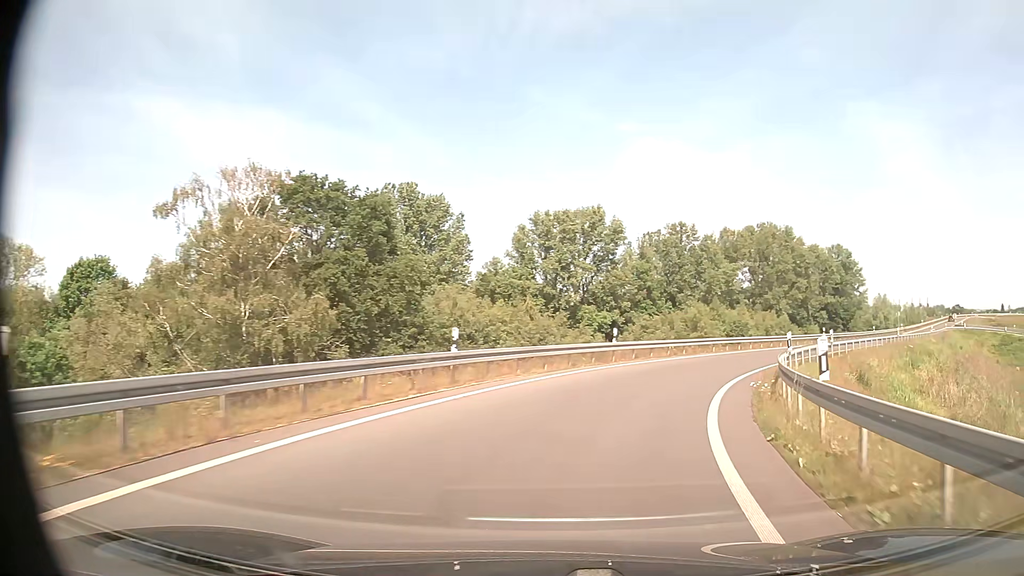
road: trunk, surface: asphalt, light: Day
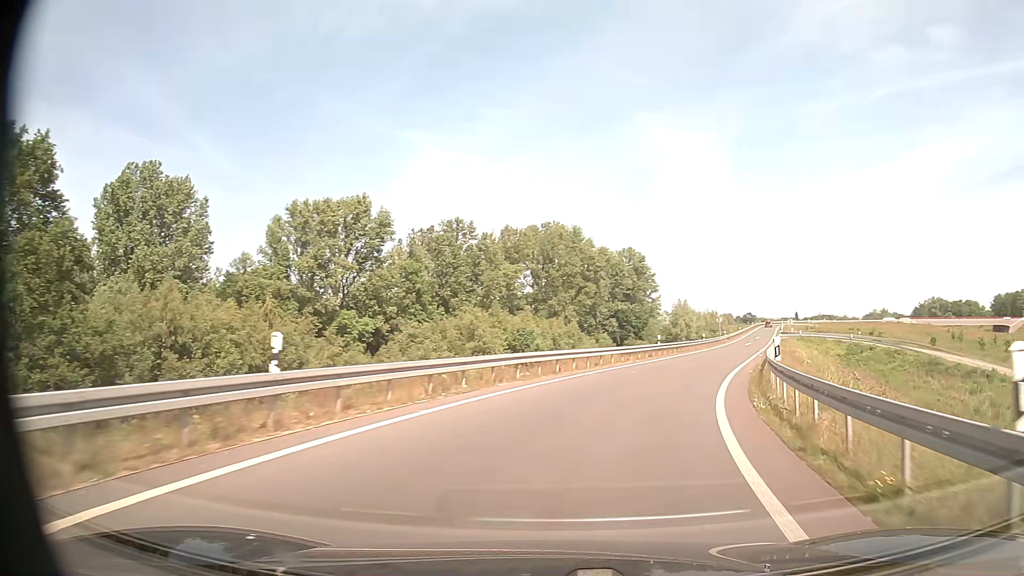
(+2.8, +17.4) m; +19°
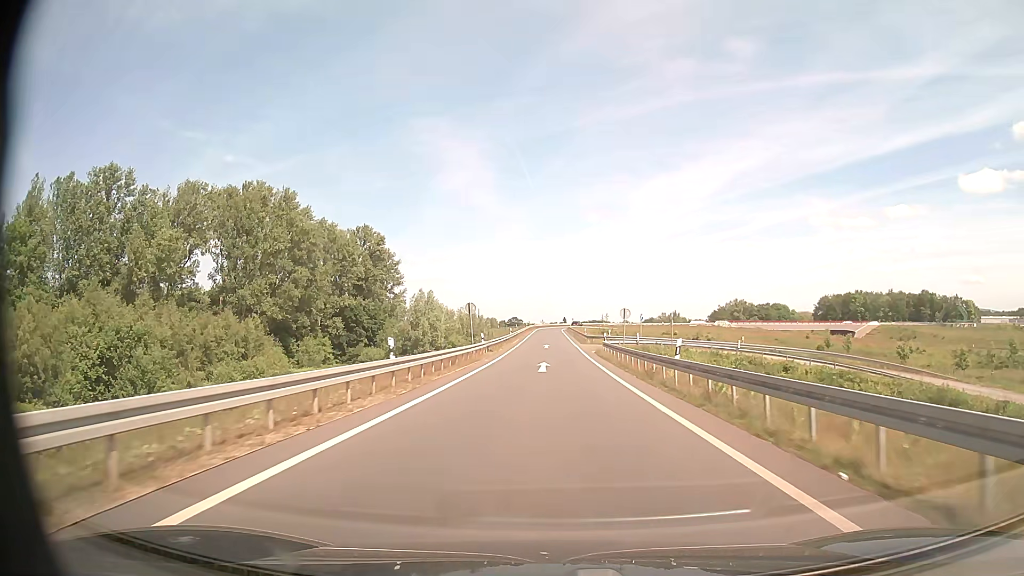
(+13.7, +48.7) m; +21°
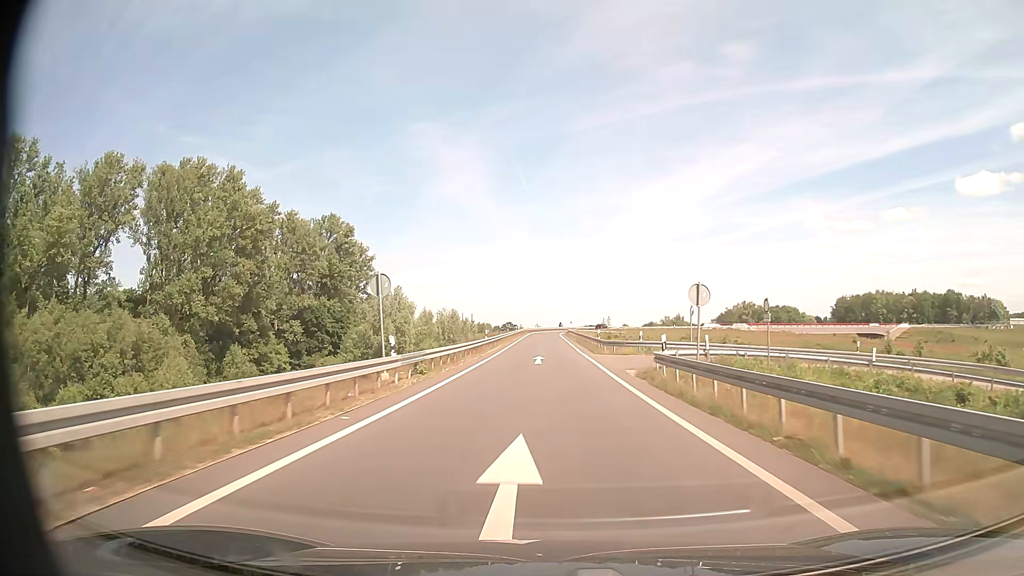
(+0.1, +23.3) m; 0°
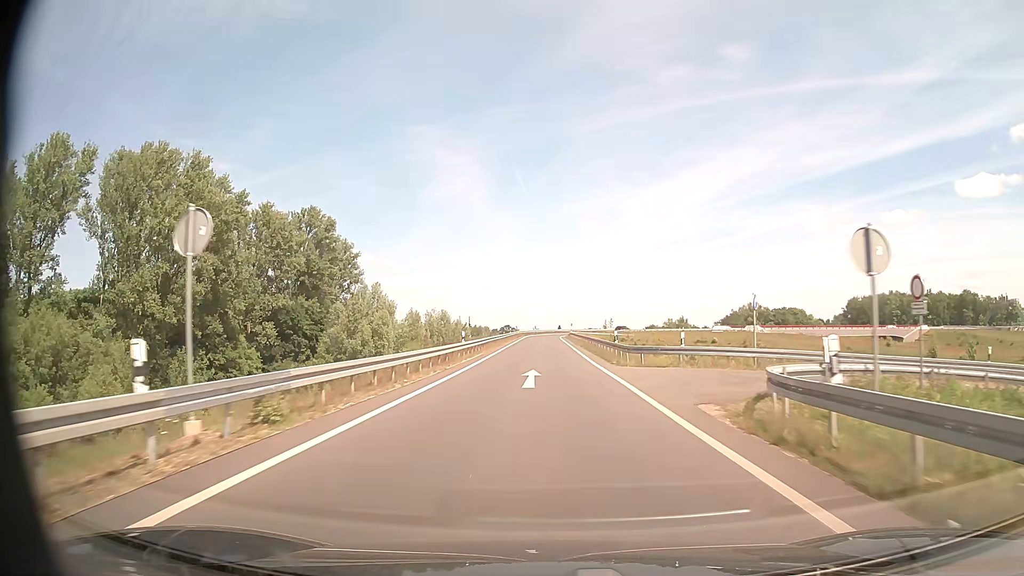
(0.0, +12.2) m; 0°
